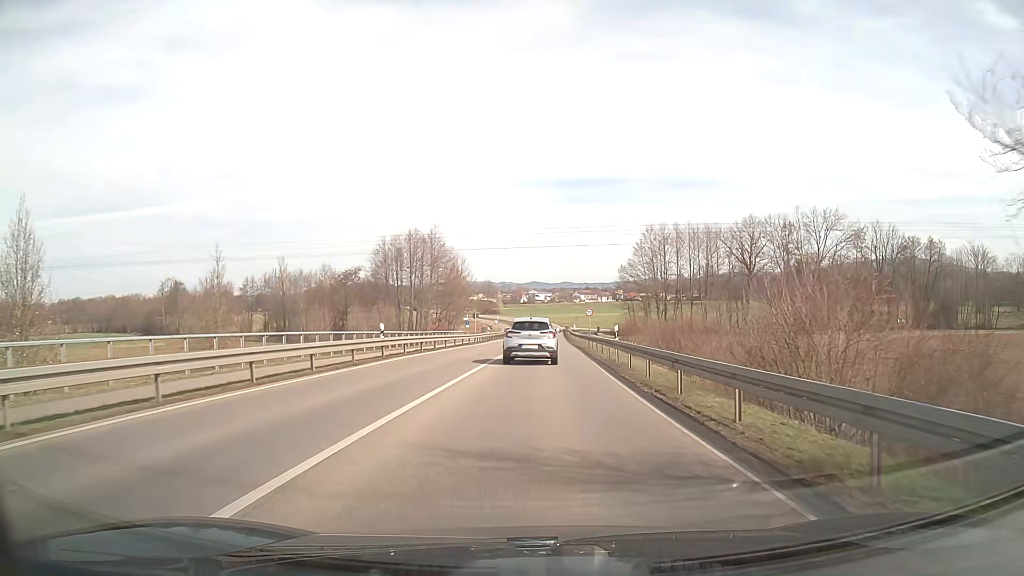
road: secondary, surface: asphalt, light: Day
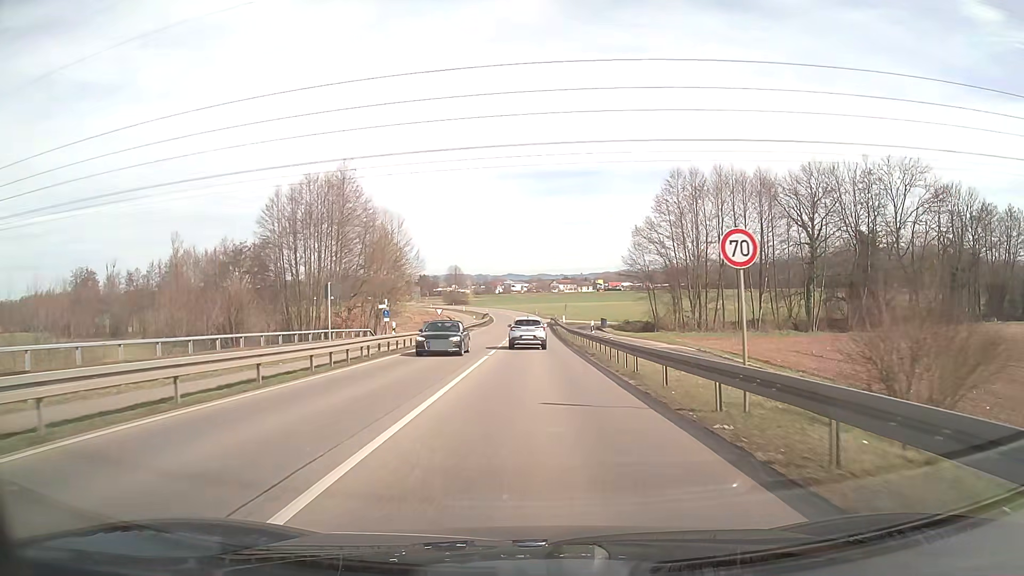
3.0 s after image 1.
(+0.9, +39.7) m; +2°
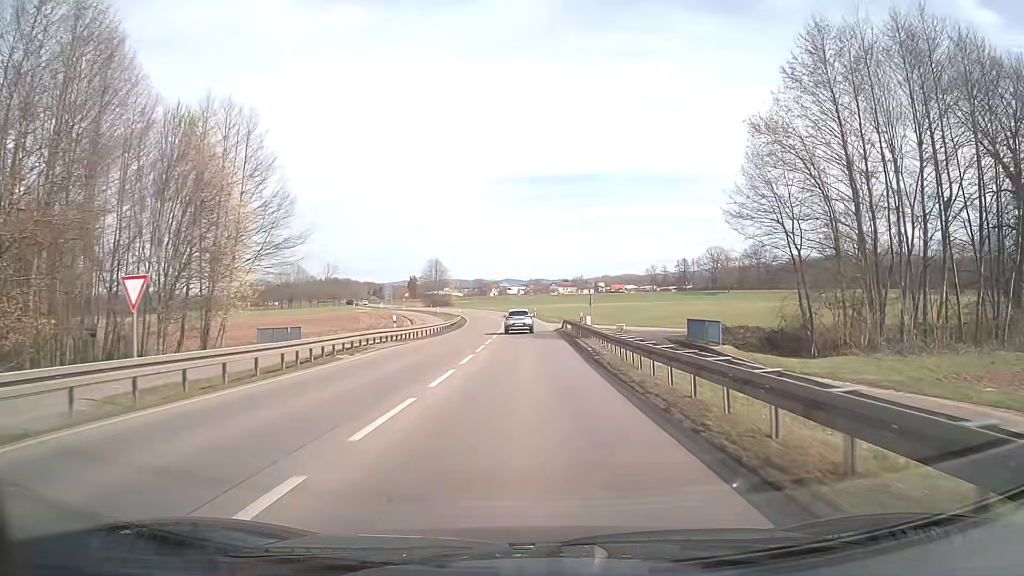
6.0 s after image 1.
(+0.2, +44.7) m; 0°
(0, +10) (0, +20) (0, +30) (0, +40) (0, +50) (-1, +60) (-1, +70) (-2, +80) (-3, +90) (-4, +100) m
